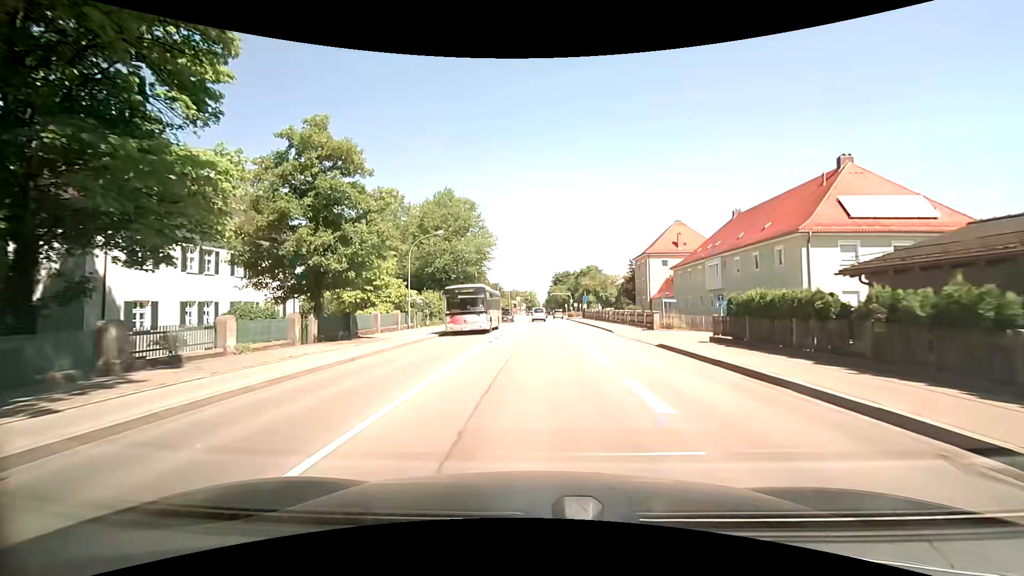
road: secondary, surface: asphalt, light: Day
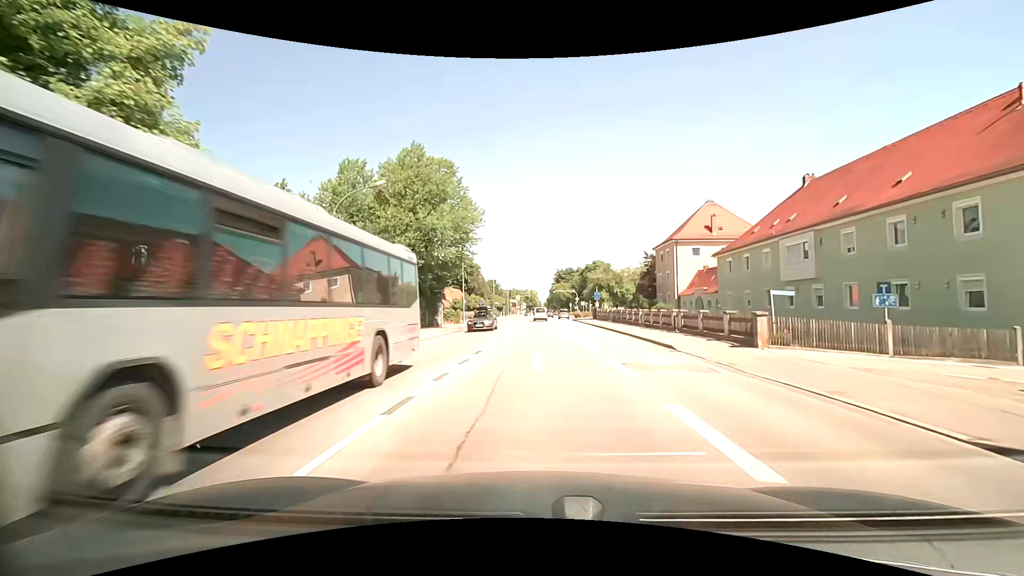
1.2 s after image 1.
(-0.1, +14.5) m; 0°
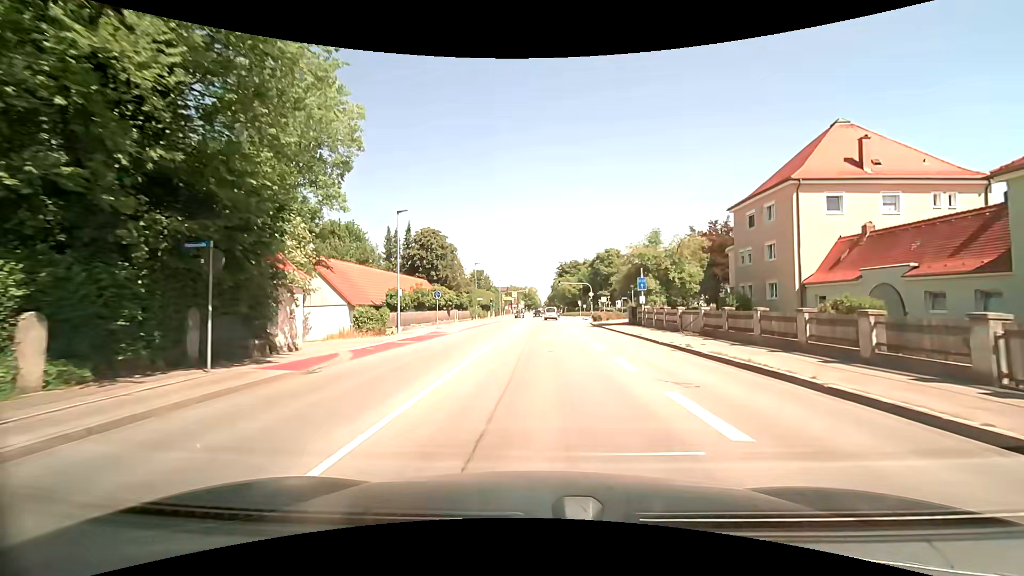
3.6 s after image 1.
(+0.1, +28.8) m; 0°
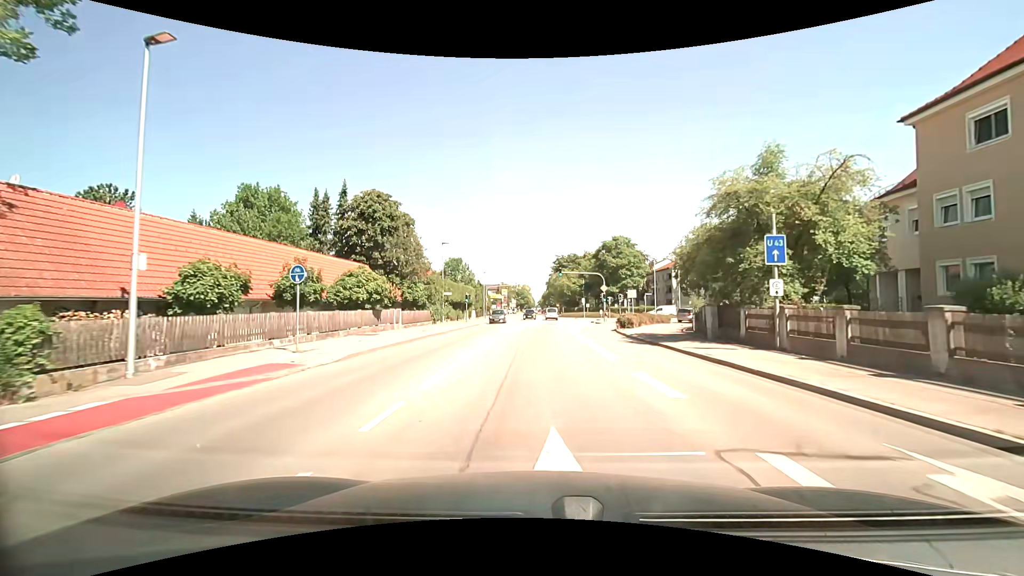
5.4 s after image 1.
(+0.1, +21.6) m; +1°
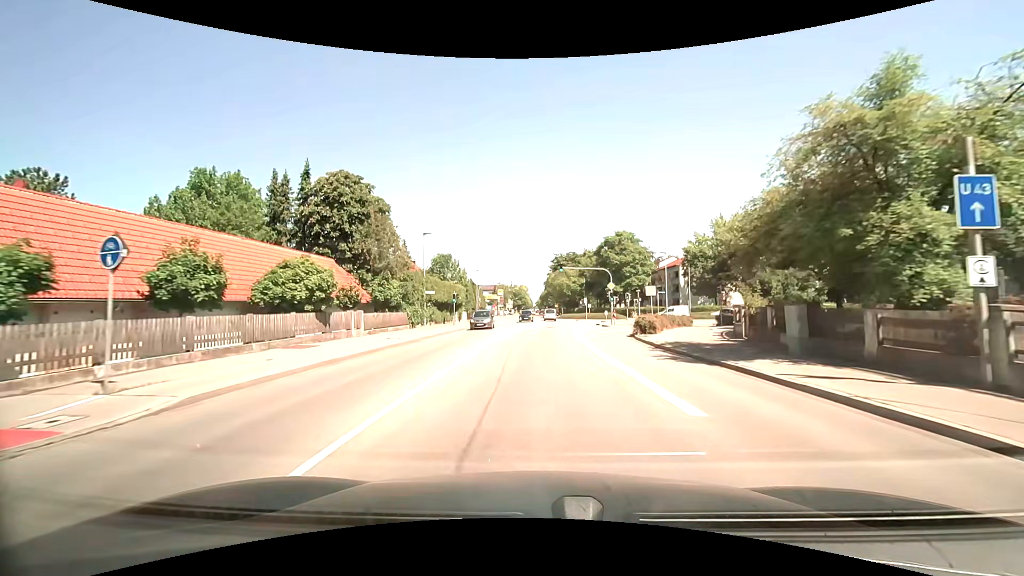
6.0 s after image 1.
(0.0, +7.3) m; 0°
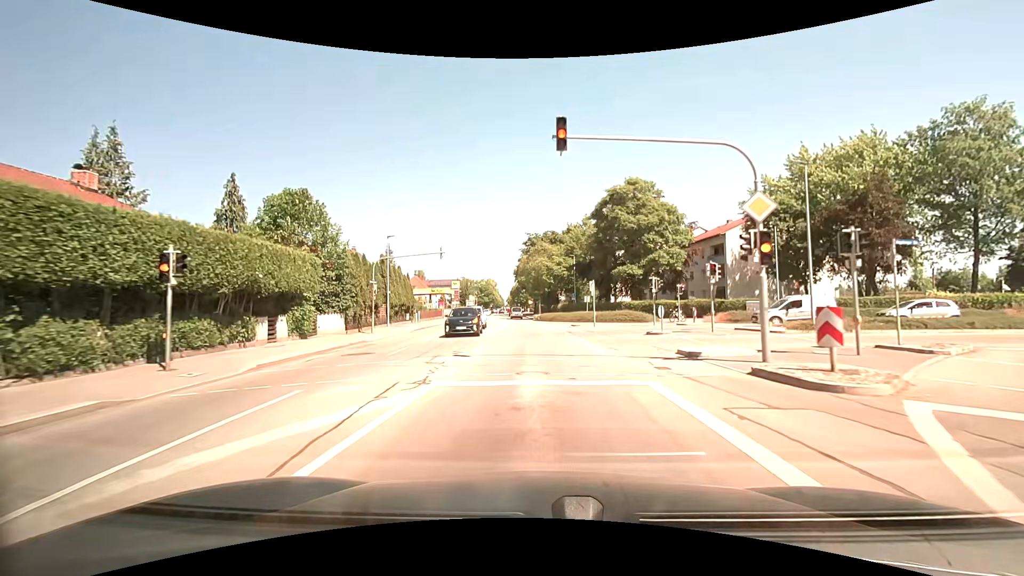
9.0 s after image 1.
(+0.9, +37.6) m; +3°
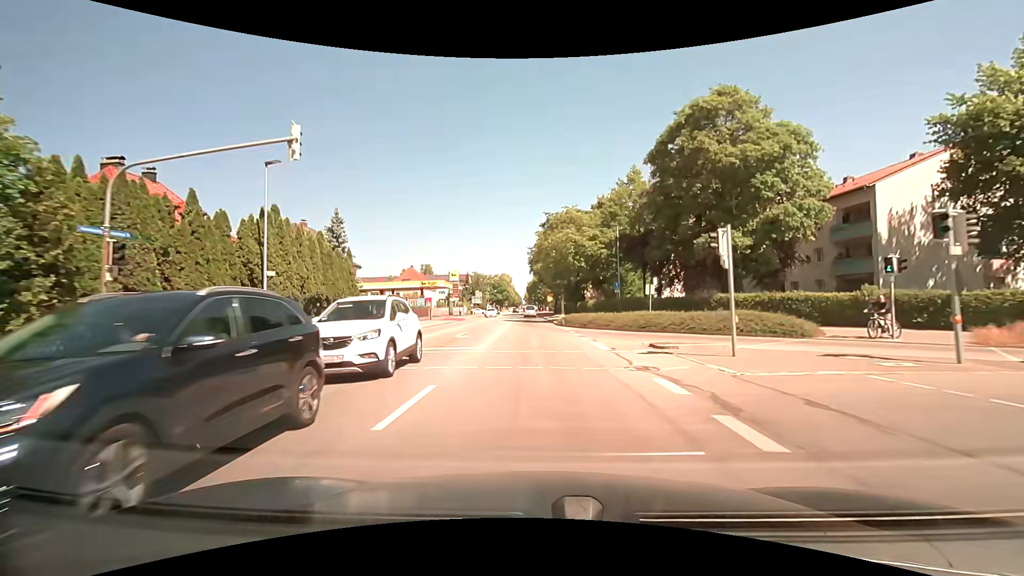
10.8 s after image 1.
(-0.3, +23.4) m; -2°
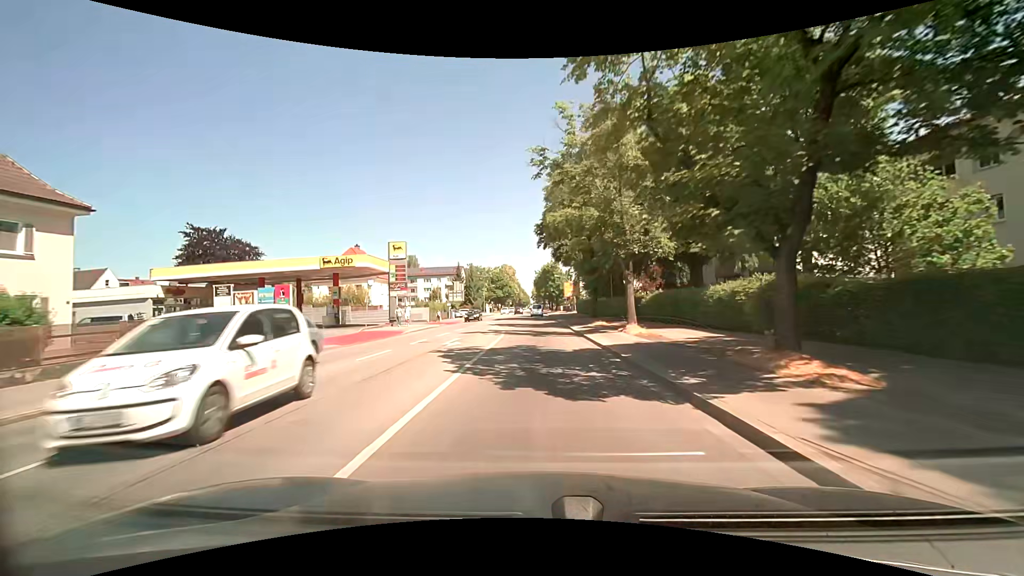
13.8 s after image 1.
(-0.8, +39.4) m; -1°
(0, +10) (0, +20) (0, +30) (0, +40) (0, +50) (0, +60) (0, +70) (0, +80) (0, +90) (0, +100) m
